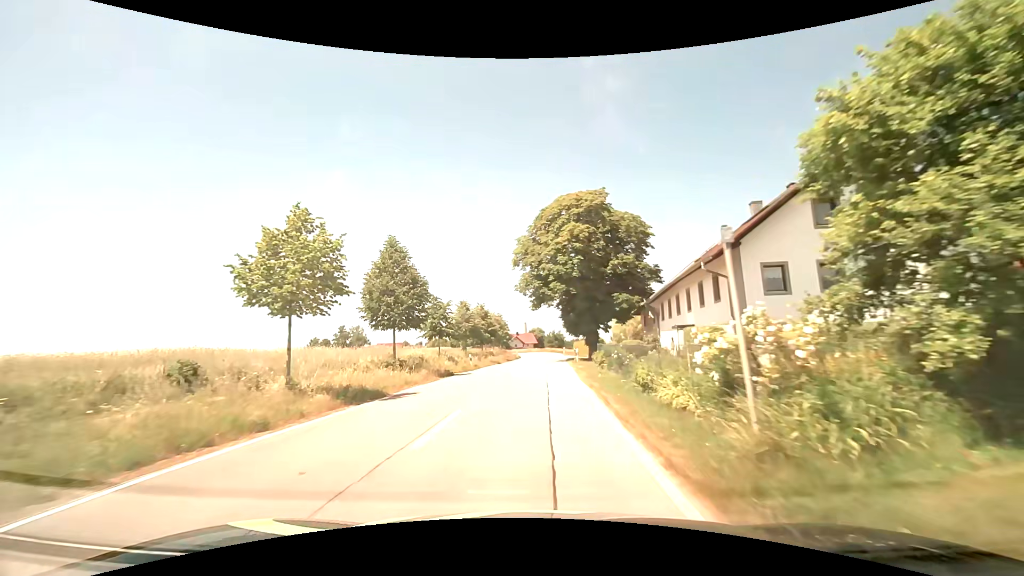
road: tertiary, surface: asphalt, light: Day
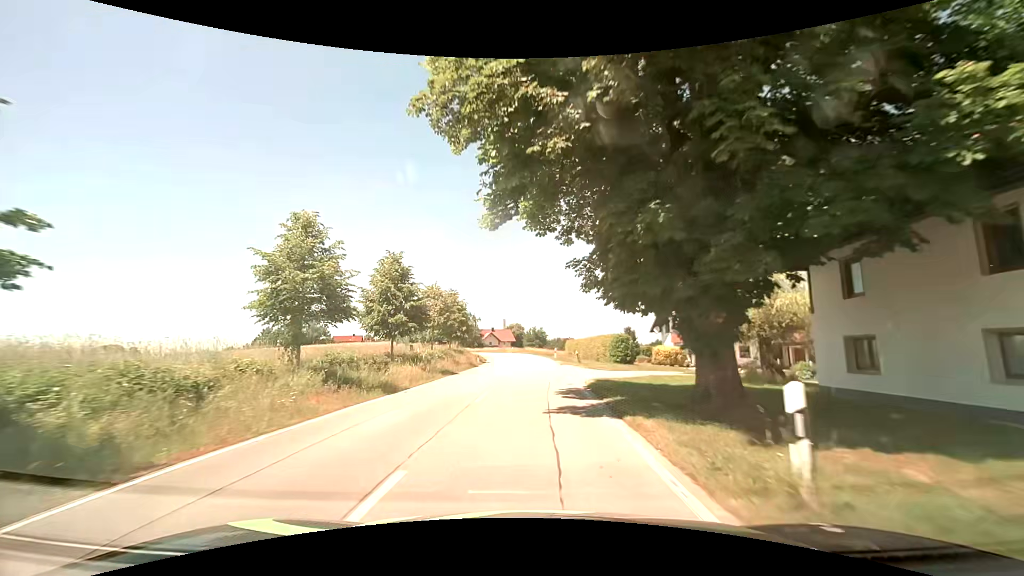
(+0.5, +30.7) m; +2°
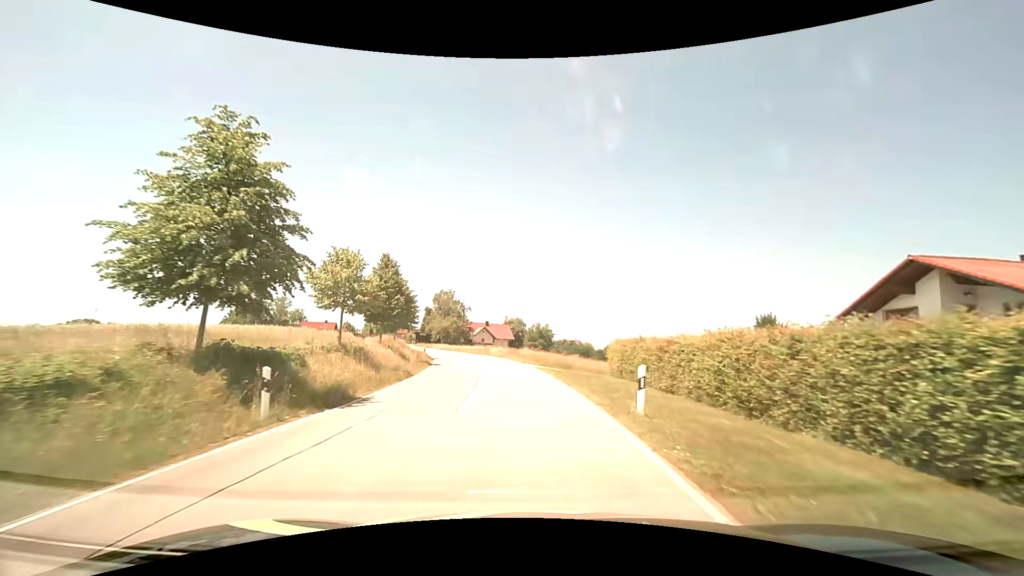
(+0.4, +37.5) m; 0°
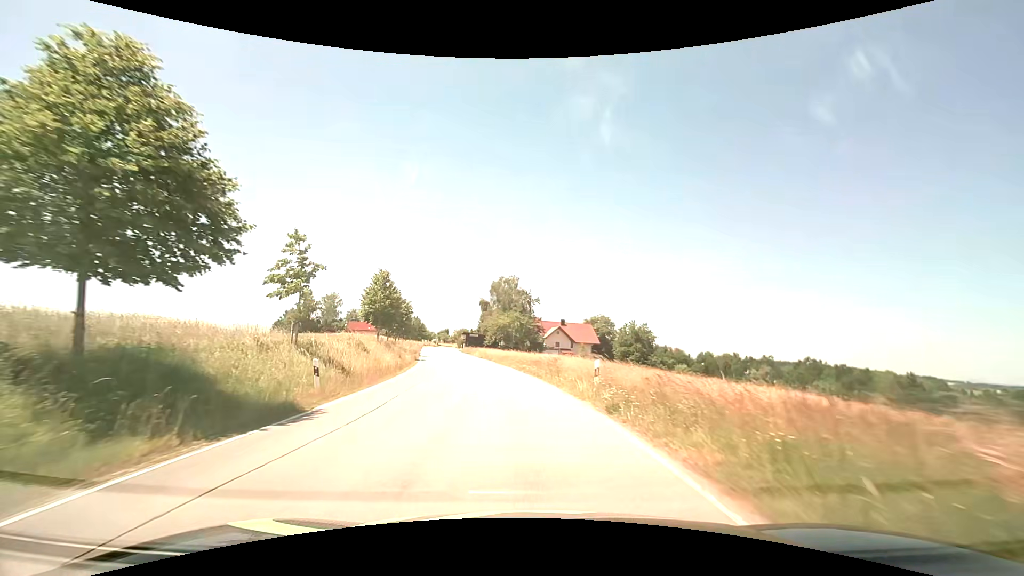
(-2.4, +38.1) m; -9°
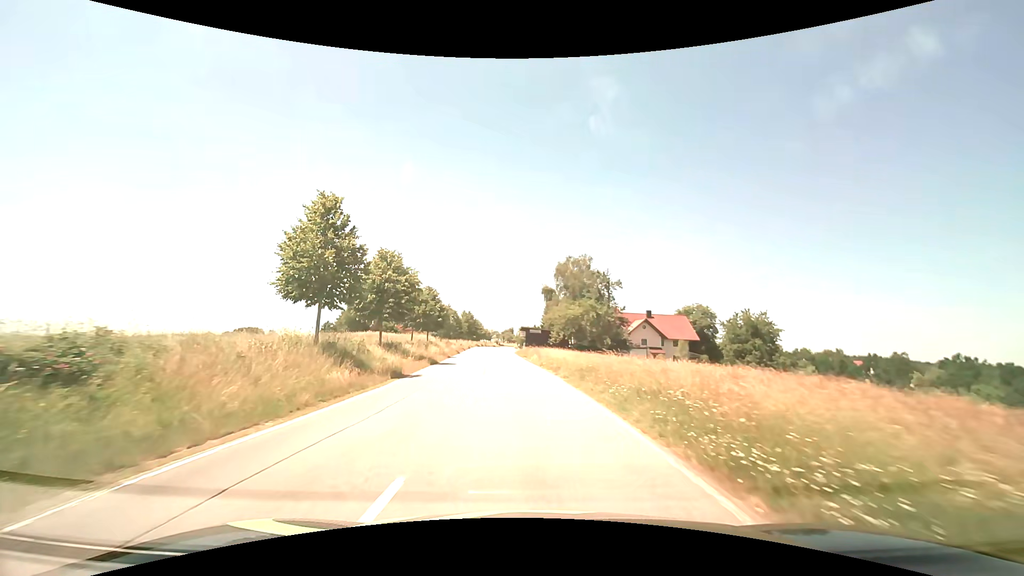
(-1.4, +23.2) m; -7°
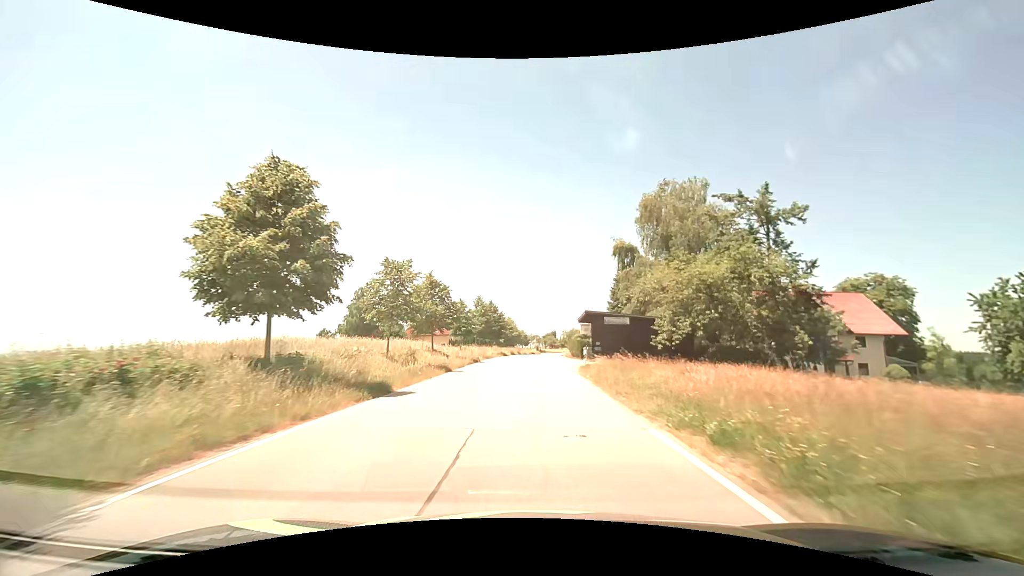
(-2.4, +39.4) m; -5°
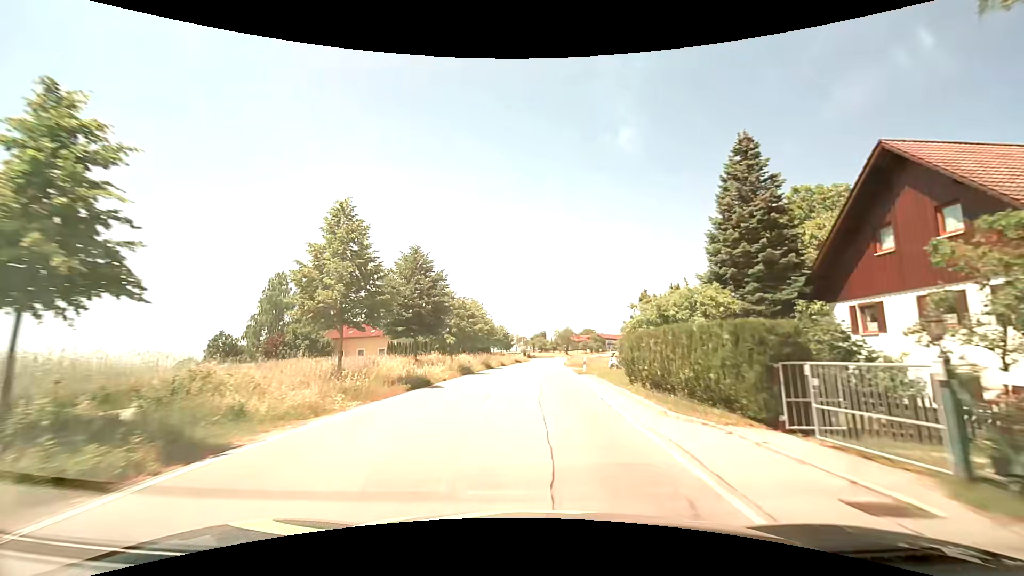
(+0.2, +40.1) m; +1°
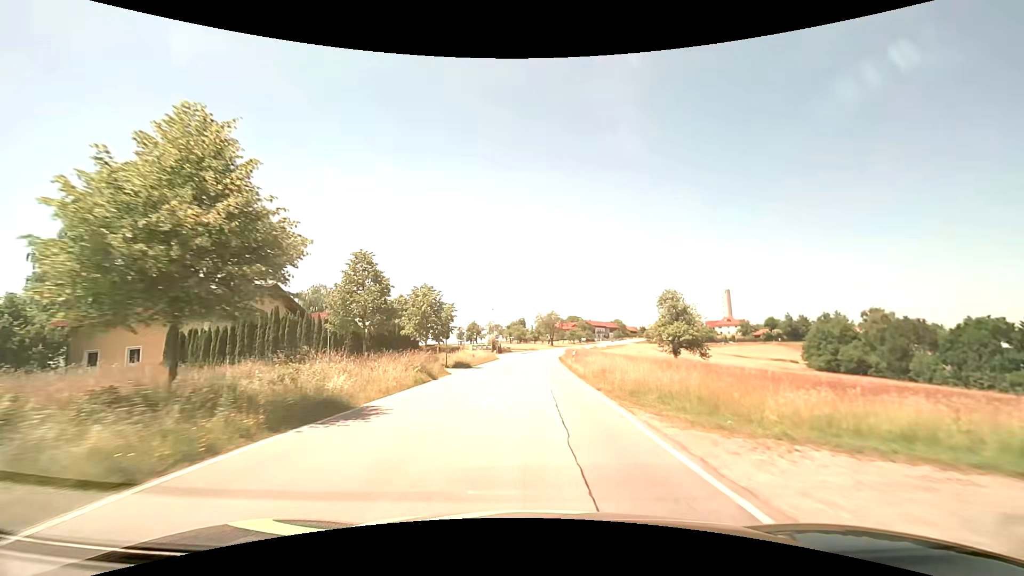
(+1.1, +40.6) m; +2°
(0, +10) (0, +20) (0, +30) (+1, +40) (+1, +50) (+1, +60) (+2, +70) (+3, +80) (+5, +90) (+7, +100) m
